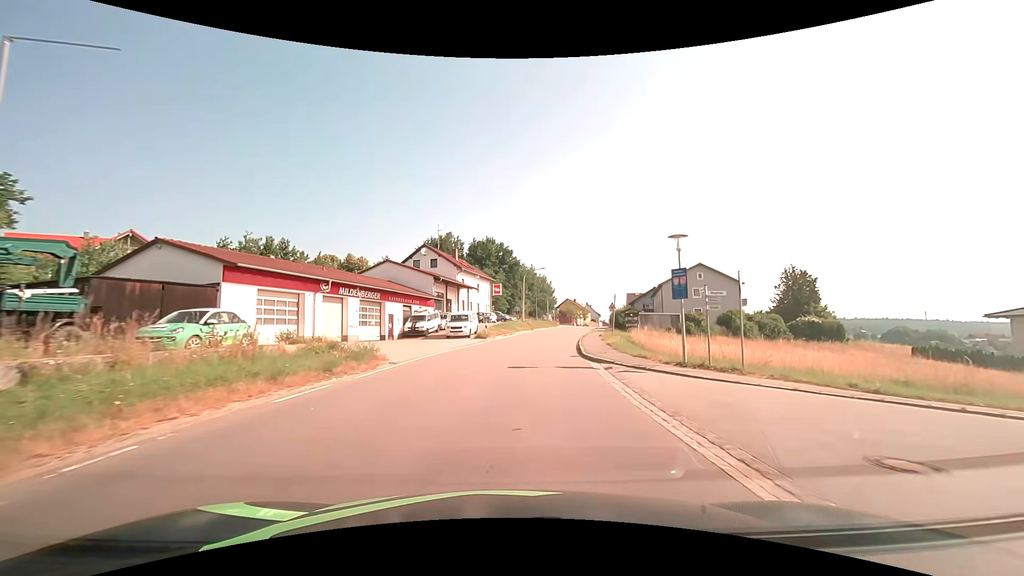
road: tertiary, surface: asphalt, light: Day
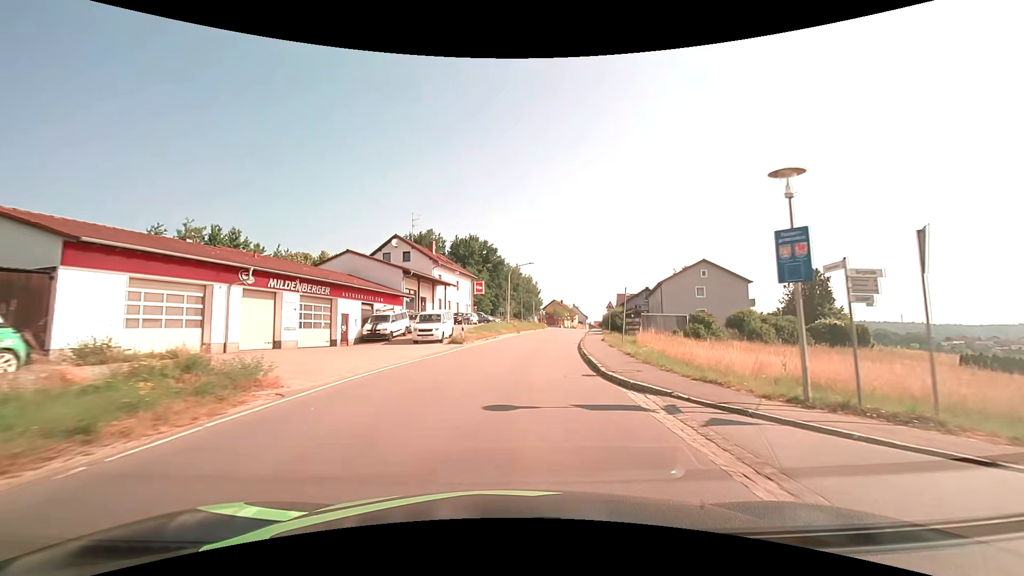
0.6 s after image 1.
(+0.1, +7.5) m; +1°
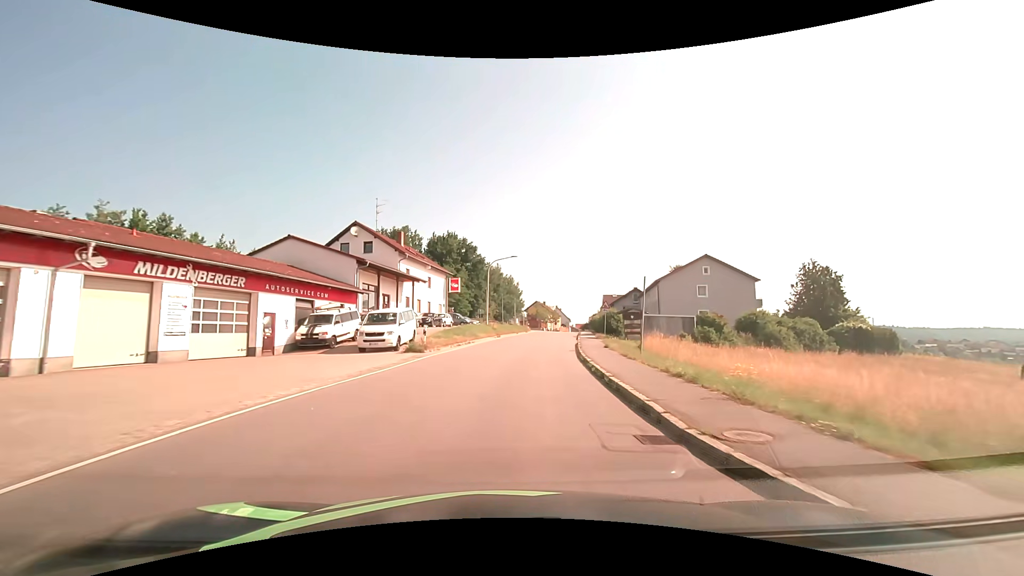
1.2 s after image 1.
(+0.1, +7.5) m; +2°
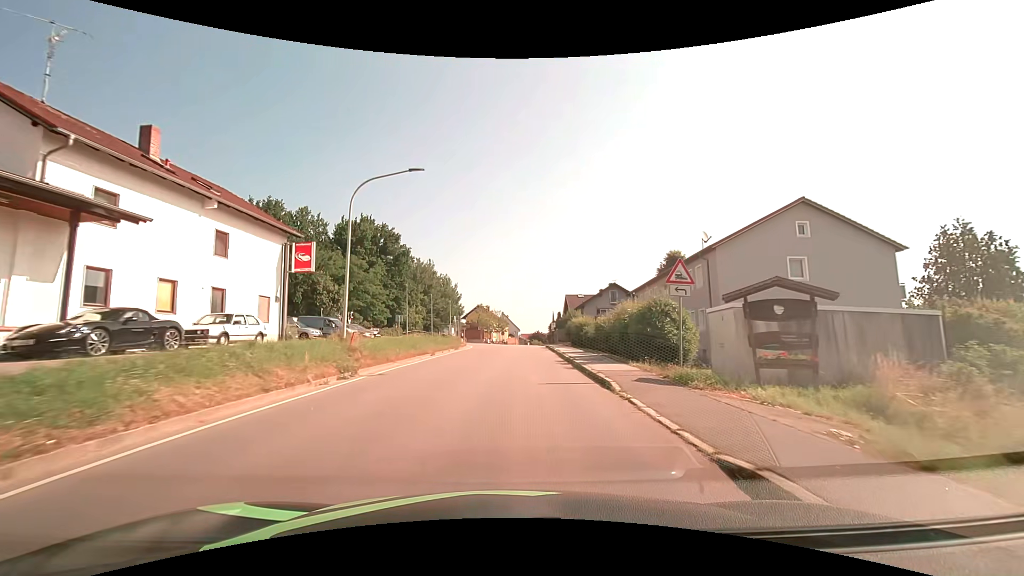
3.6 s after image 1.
(+2.0, +29.7) m; +7°
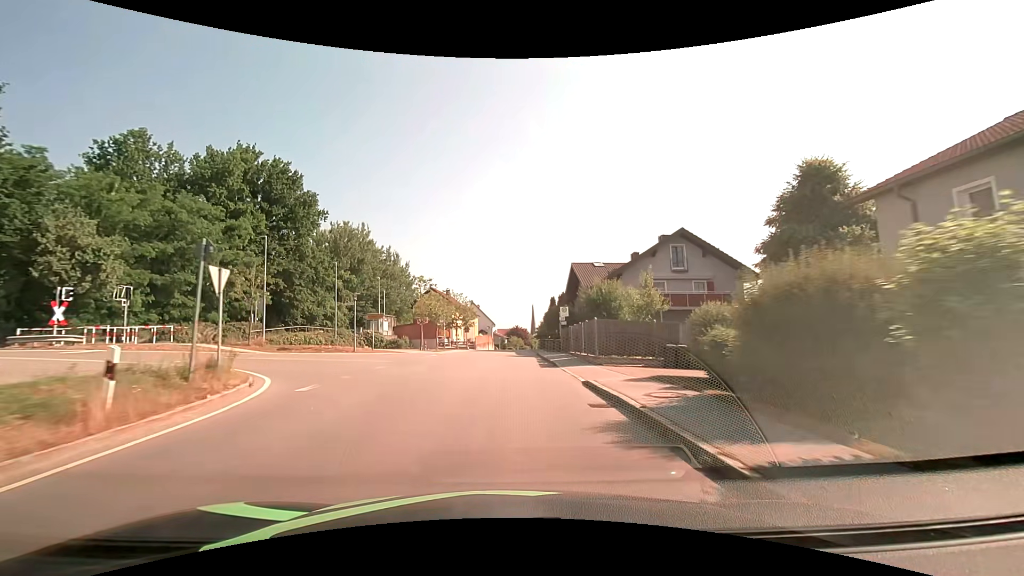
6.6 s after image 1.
(+1.2, +37.5) m; +3°
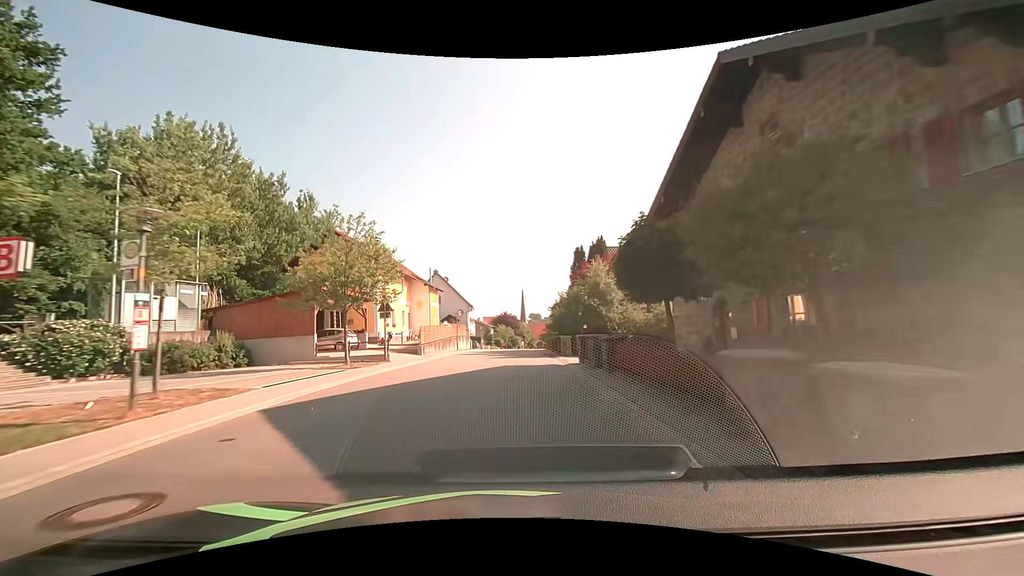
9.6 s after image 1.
(+0.3, +38.3) m; +1°
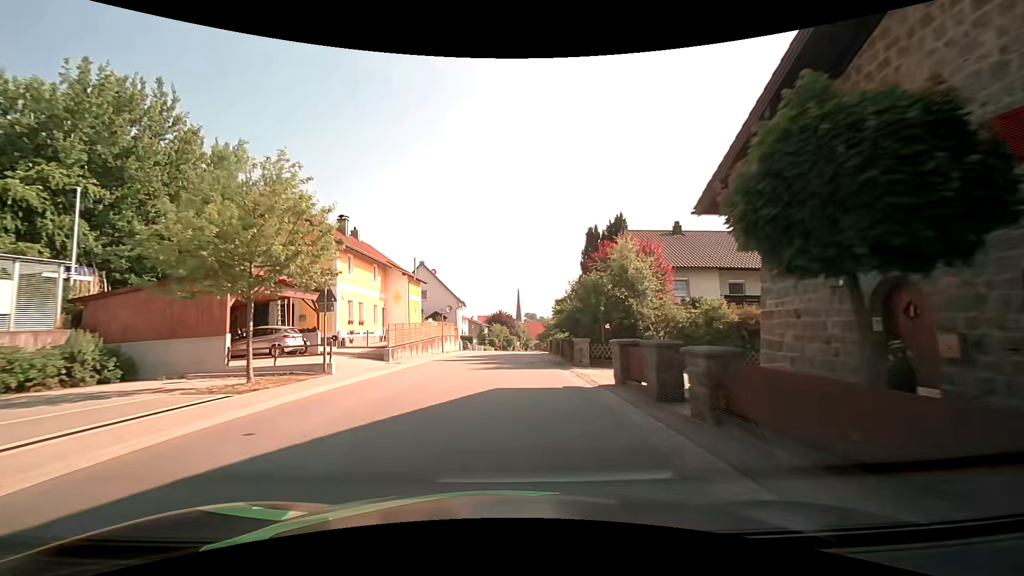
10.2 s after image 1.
(0.0, +7.7) m; +1°
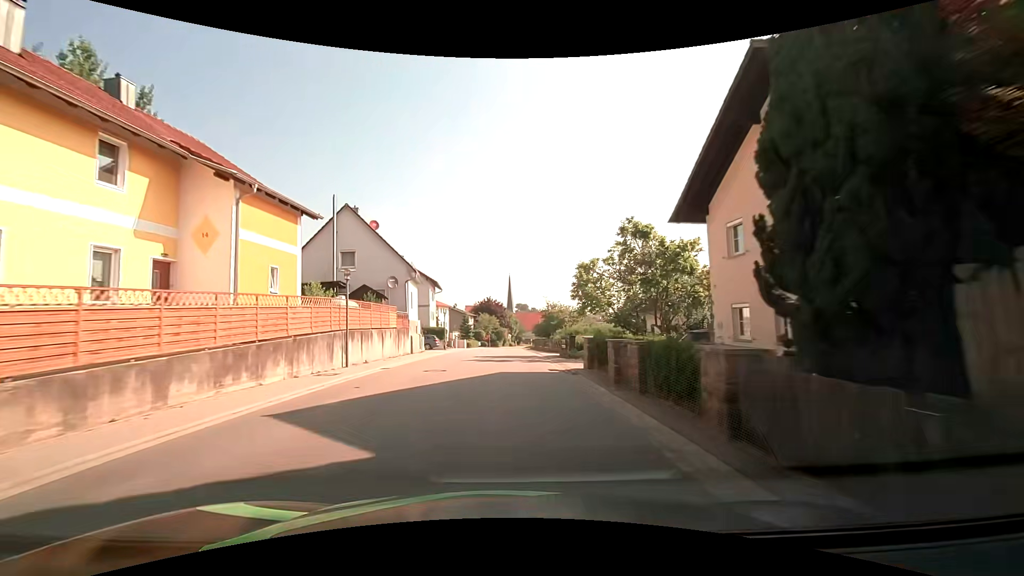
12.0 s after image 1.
(+0.3, +23.4) m; +1°
(0, +10) (0, +20) (0, +30) (0, +40) (0, +50) (0, +60) (+1, +70) (+1, +80) (+1, +90) (+2, +100) m
